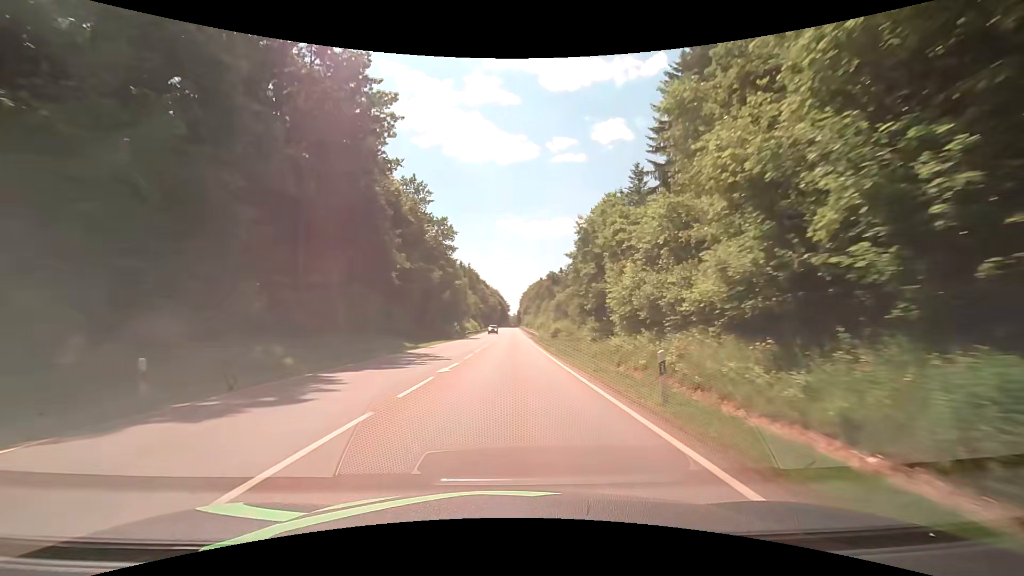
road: secondary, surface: asphalt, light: Day
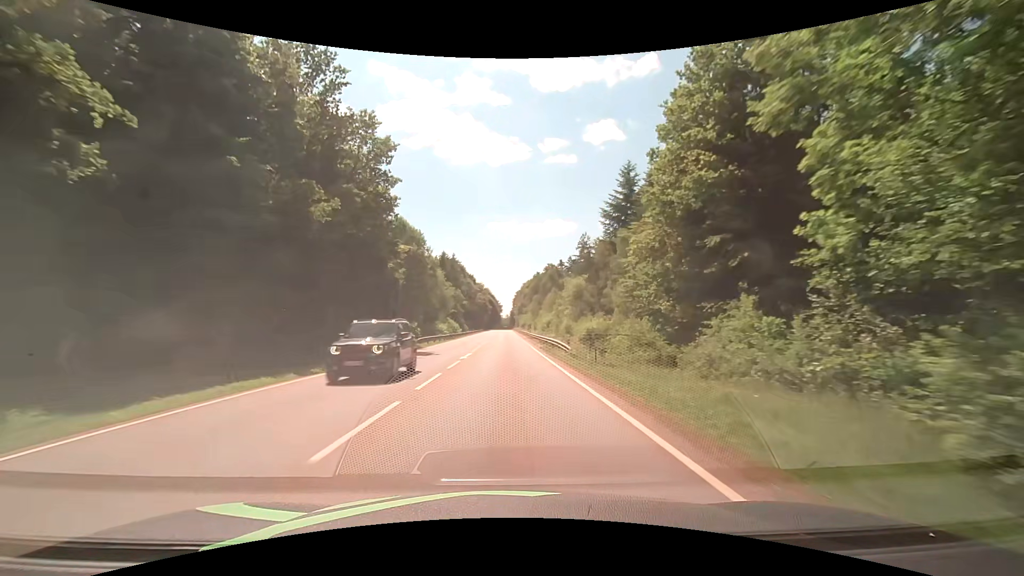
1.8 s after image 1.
(+0.1, +34.9) m; +1°
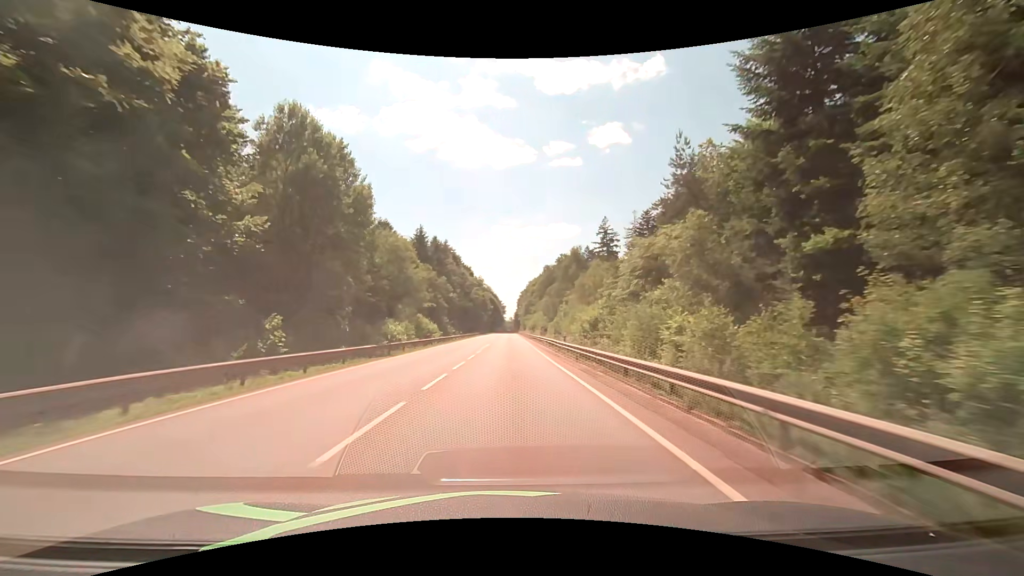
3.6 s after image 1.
(-0.2, +36.2) m; 0°
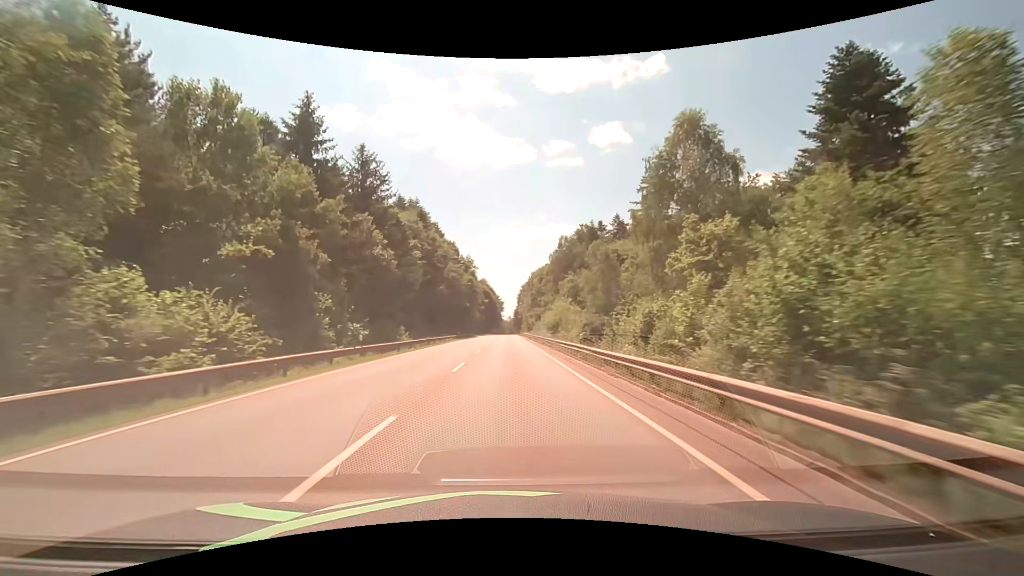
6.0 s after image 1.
(-0.2, +50.2) m; 0°
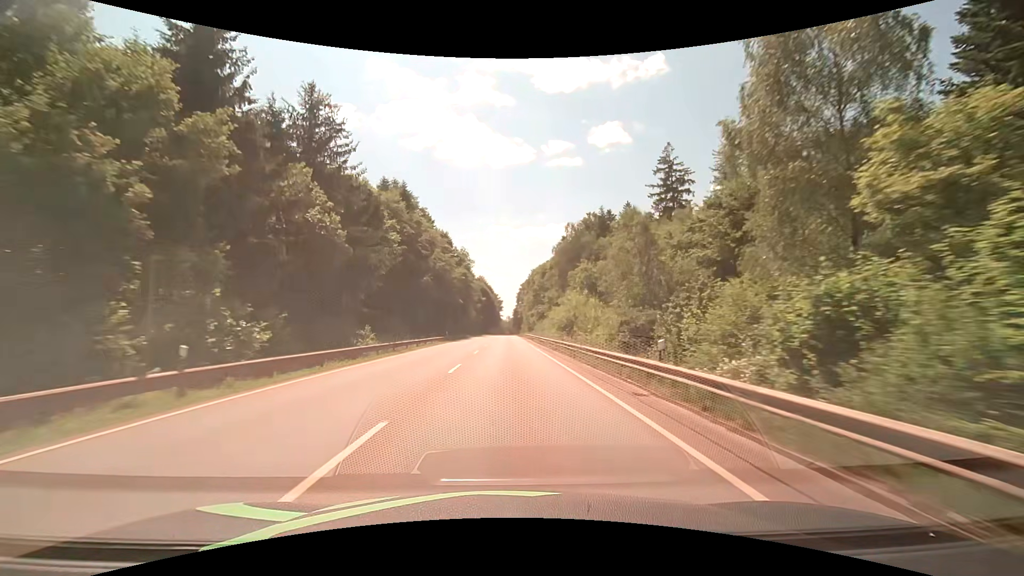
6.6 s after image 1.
(0.0, +12.8) m; 0°
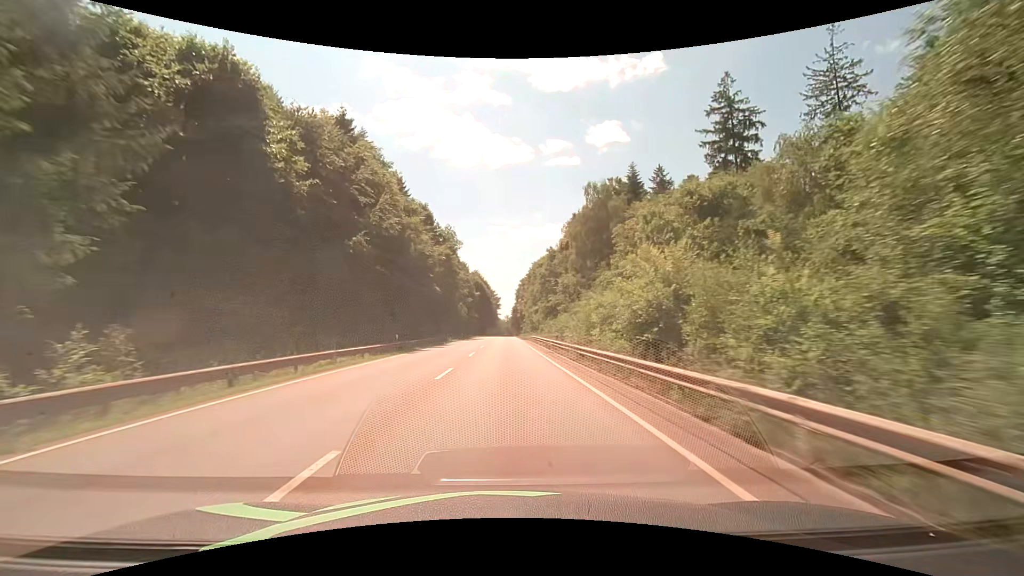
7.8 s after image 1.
(+0.1, +26.0) m; 0°
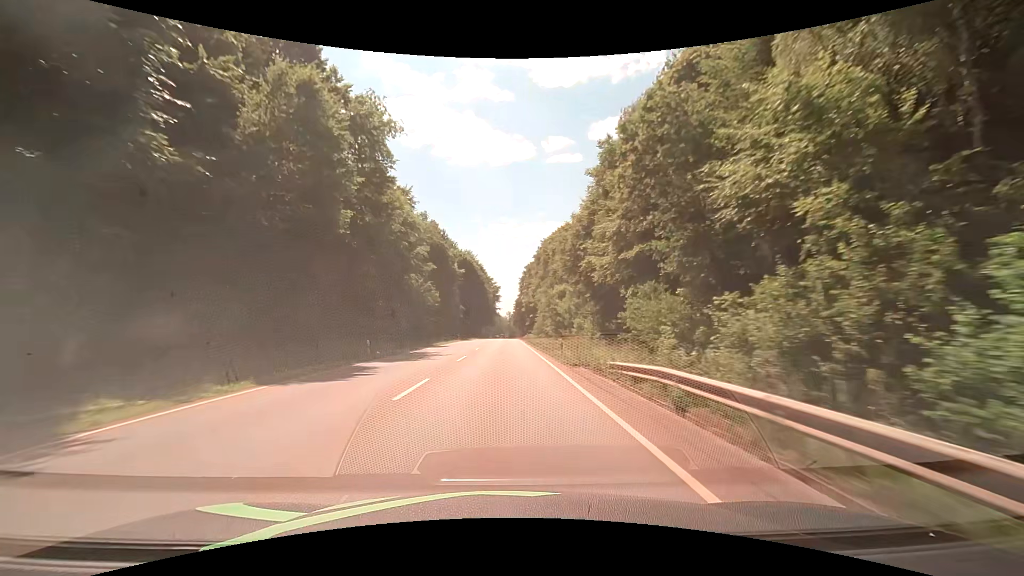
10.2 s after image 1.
(+0.1, +52.2) m; 0°
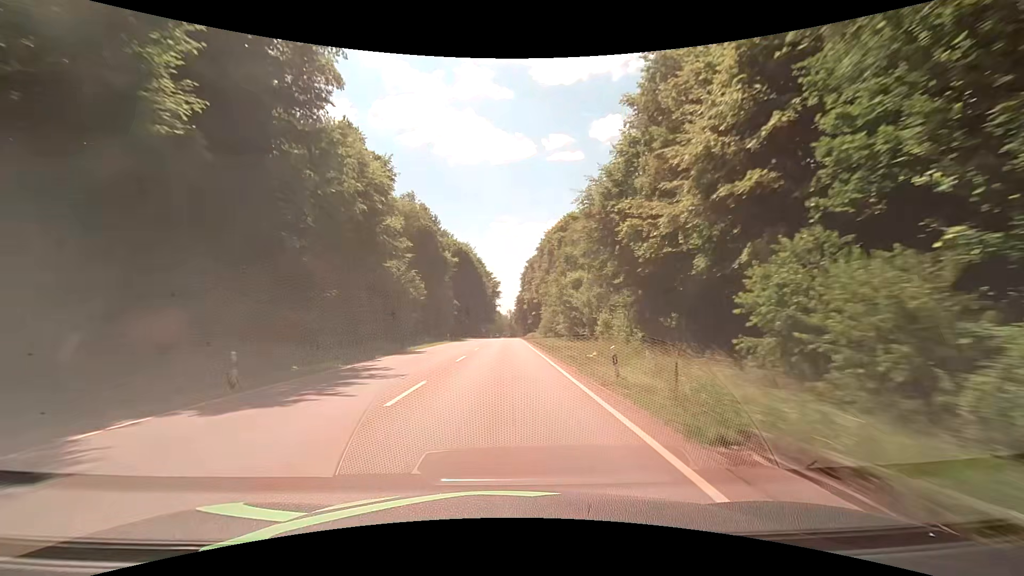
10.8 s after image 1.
(0.0, +12.9) m; 0°
(0, +10) (0, +20) (0, +30) (0, +40) (0, +50) (0, +60) (0, +70) (0, +80) (0, +90) (0, +100) m
